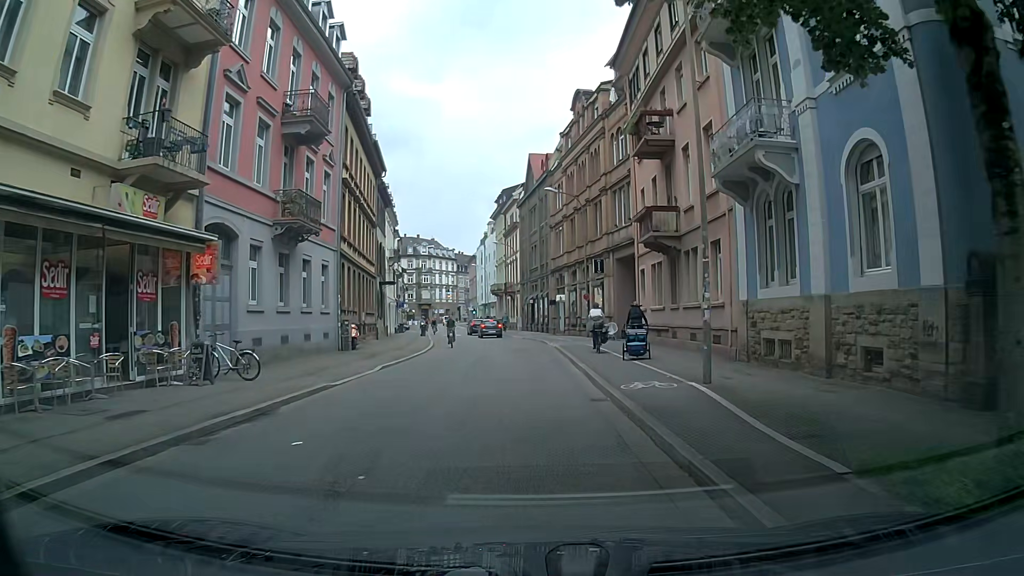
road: unclassified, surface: asphalt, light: Day
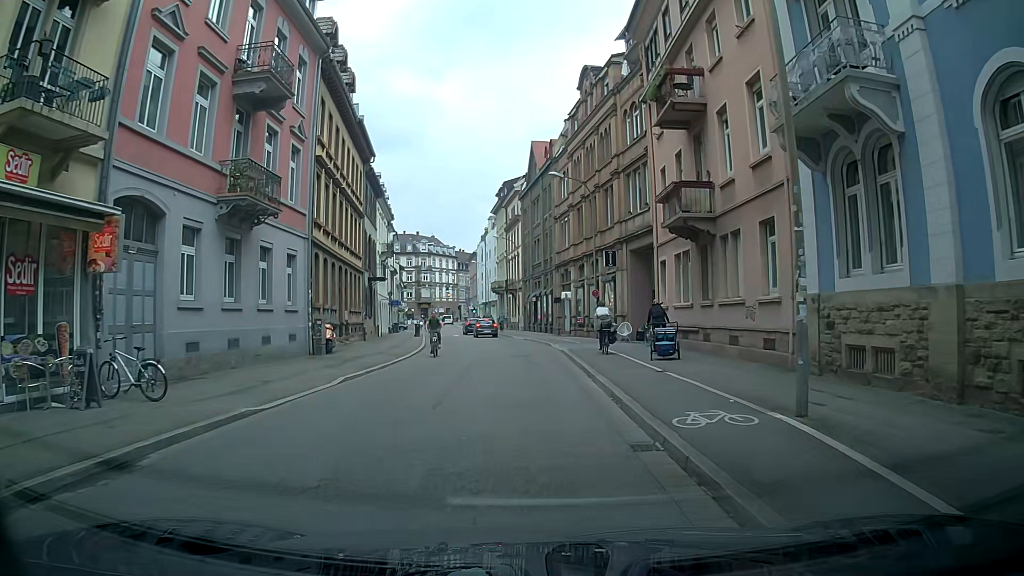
(0.0, +4.3) m; 0°
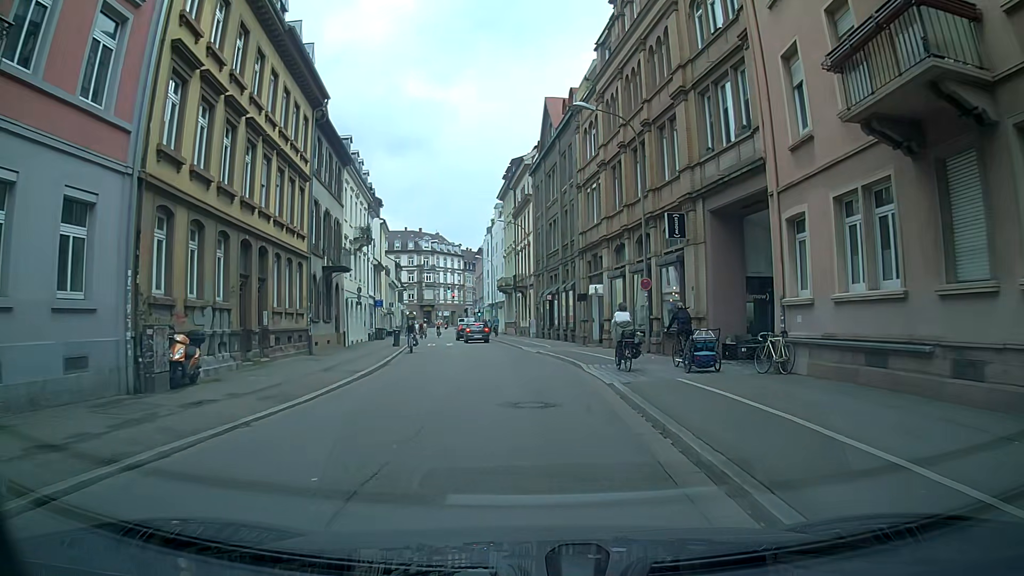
(-0.5, +12.9) m; -1°
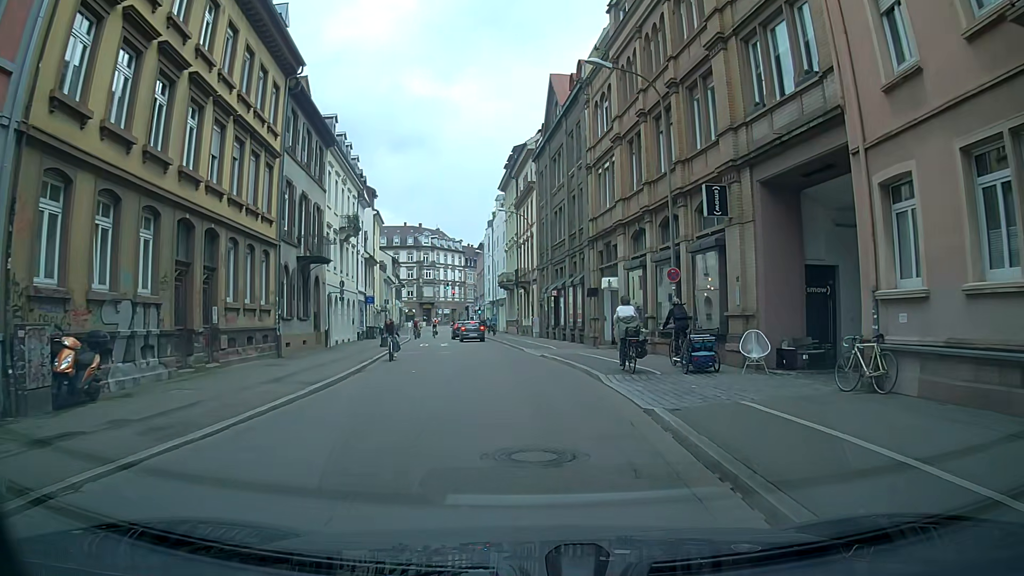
(-0.2, +4.3) m; -2°
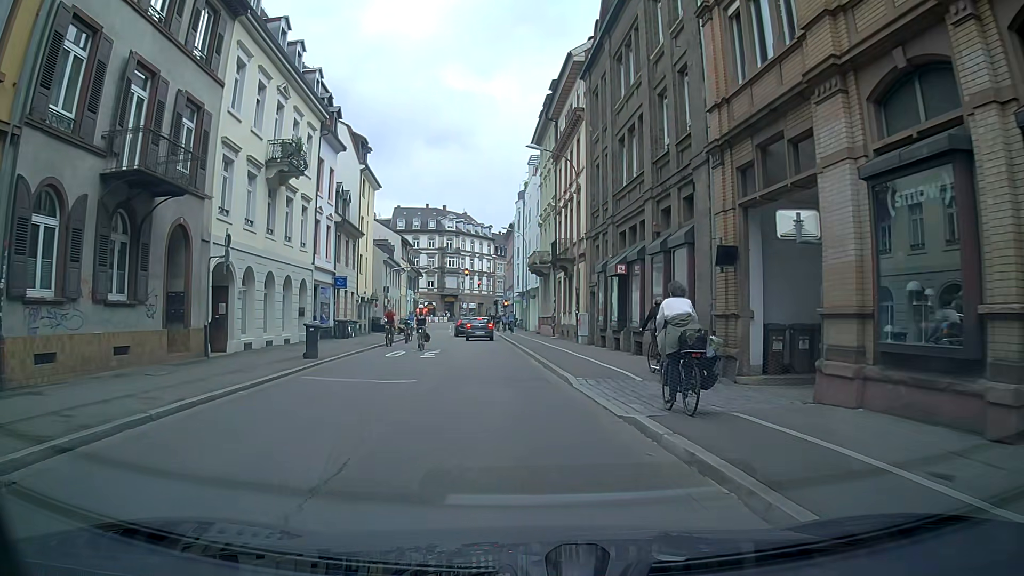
(-0.8, +17.1) m; -6°
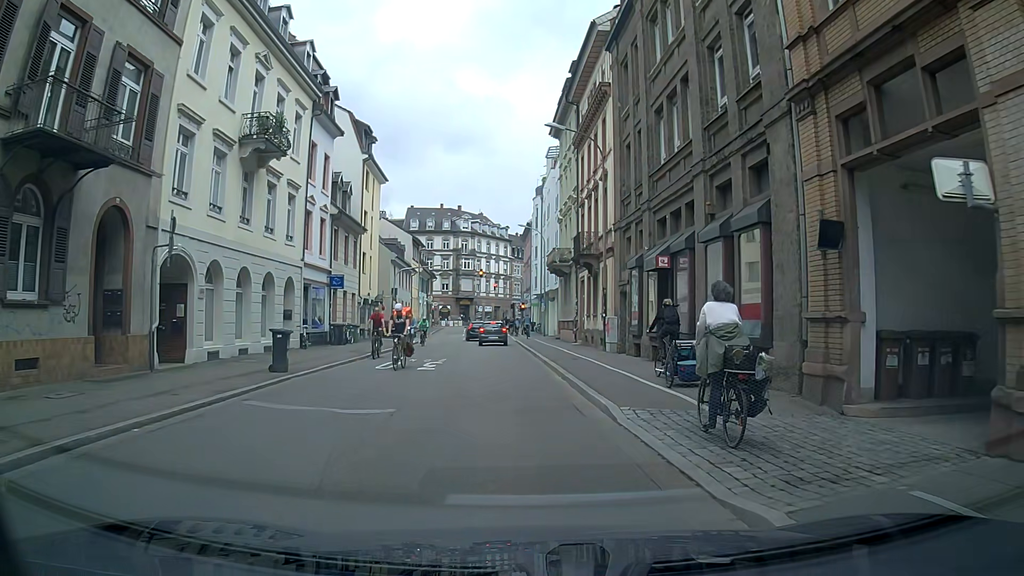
(+0.1, +4.1) m; +1°
